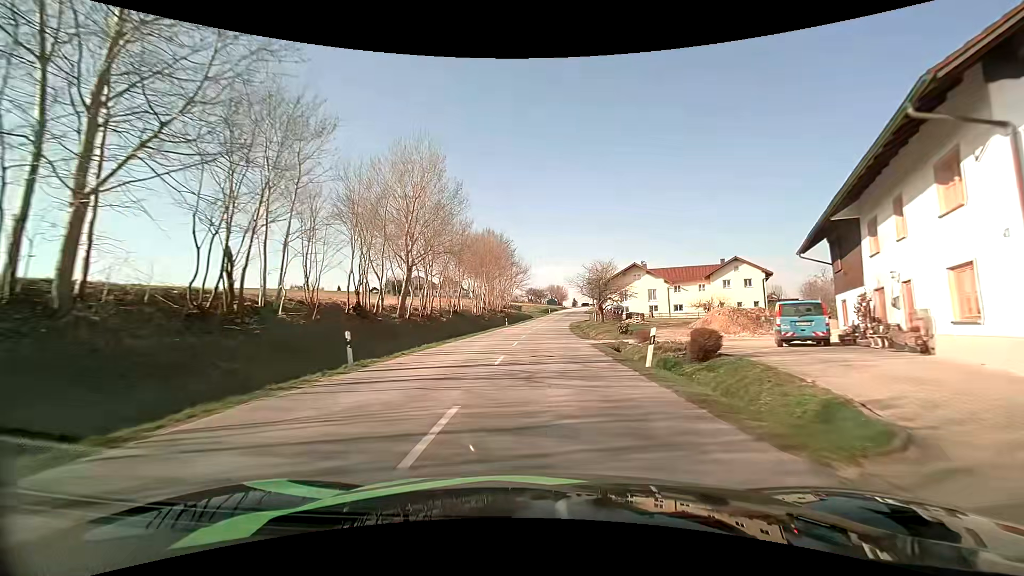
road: tertiary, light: Day
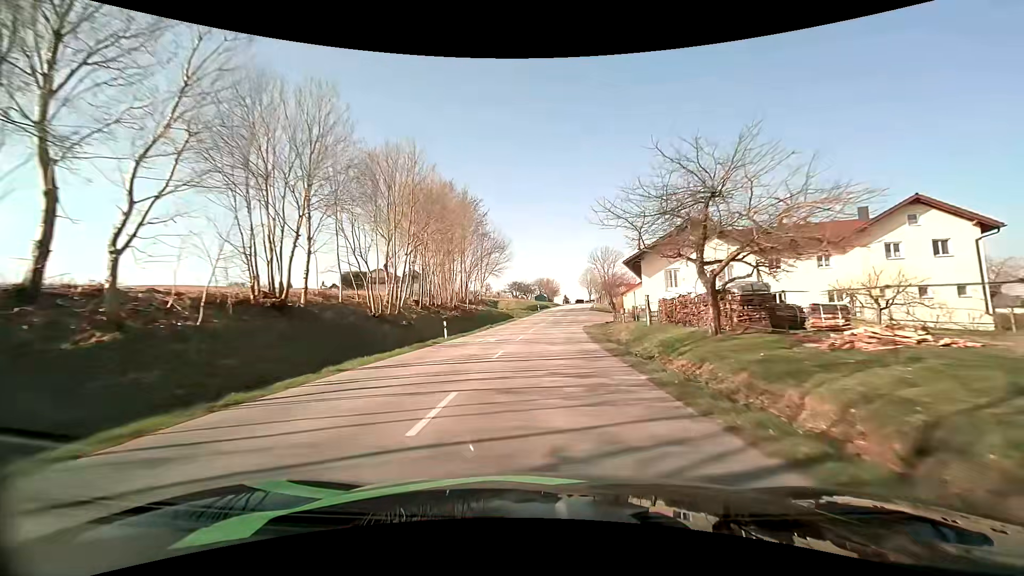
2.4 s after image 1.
(+0.3, +35.5) m; +2°
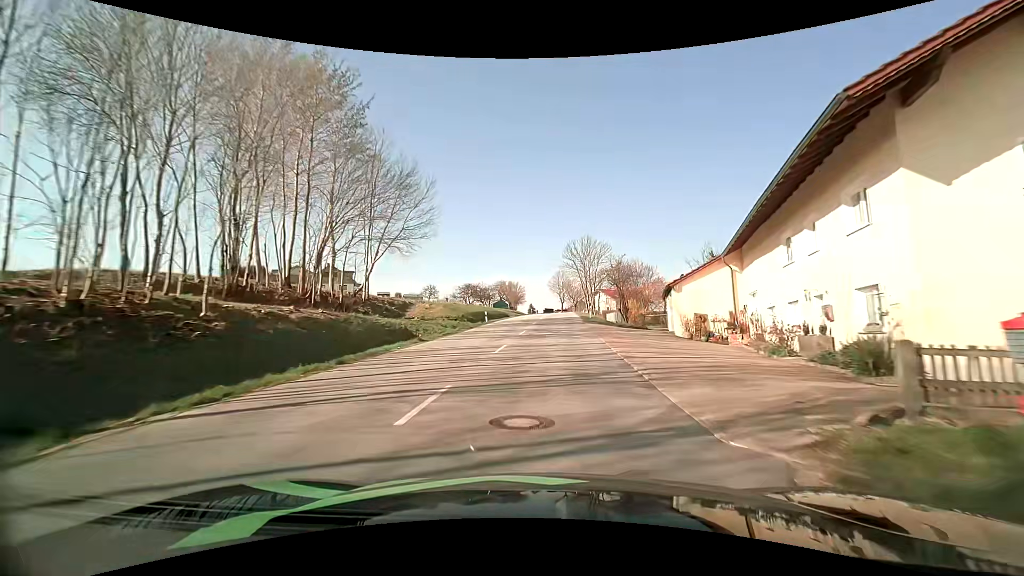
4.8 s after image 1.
(+1.0, +36.2) m; +4°
